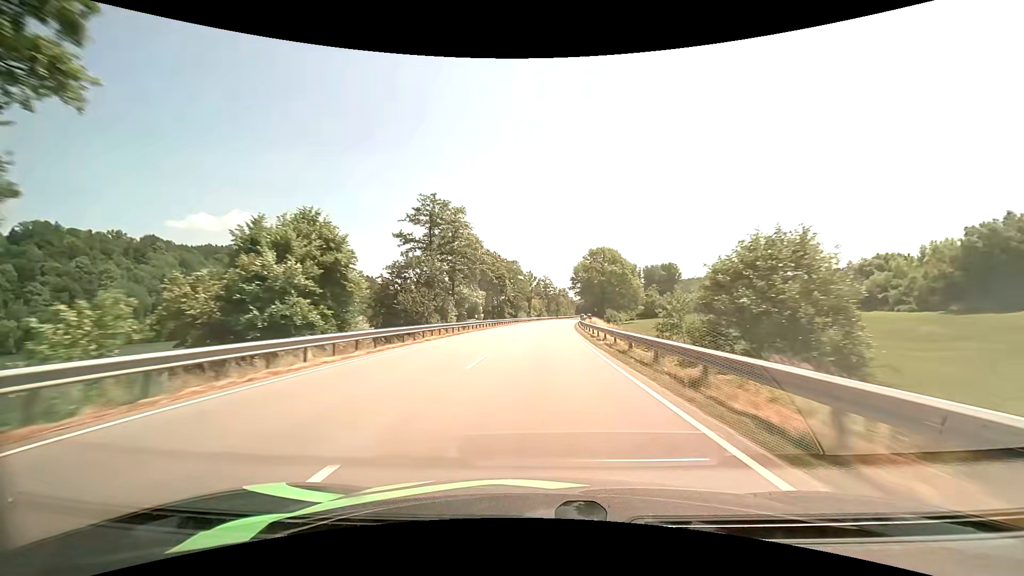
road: primary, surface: asphalt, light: Day
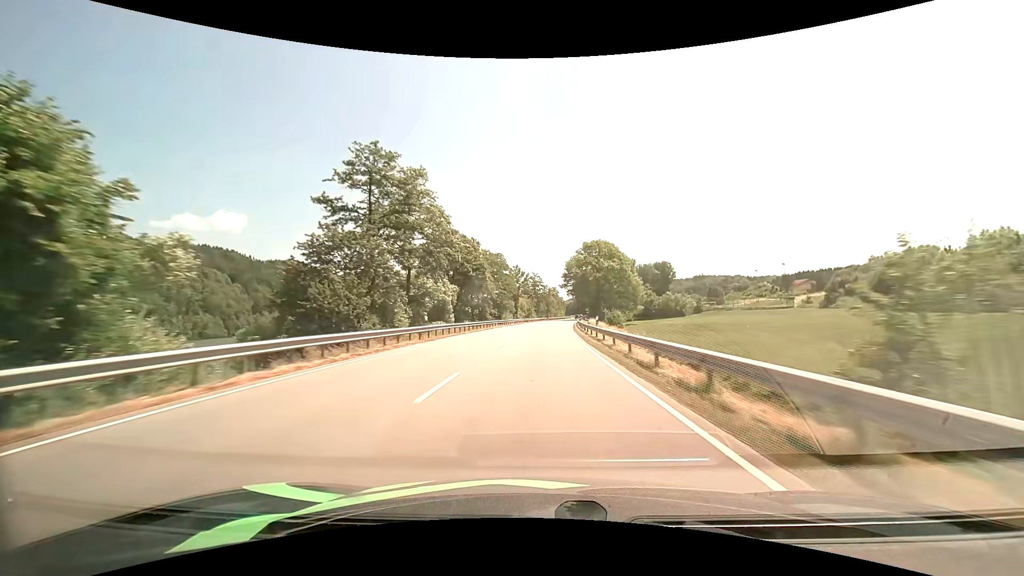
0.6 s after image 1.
(+0.2, +16.5) m; +1°
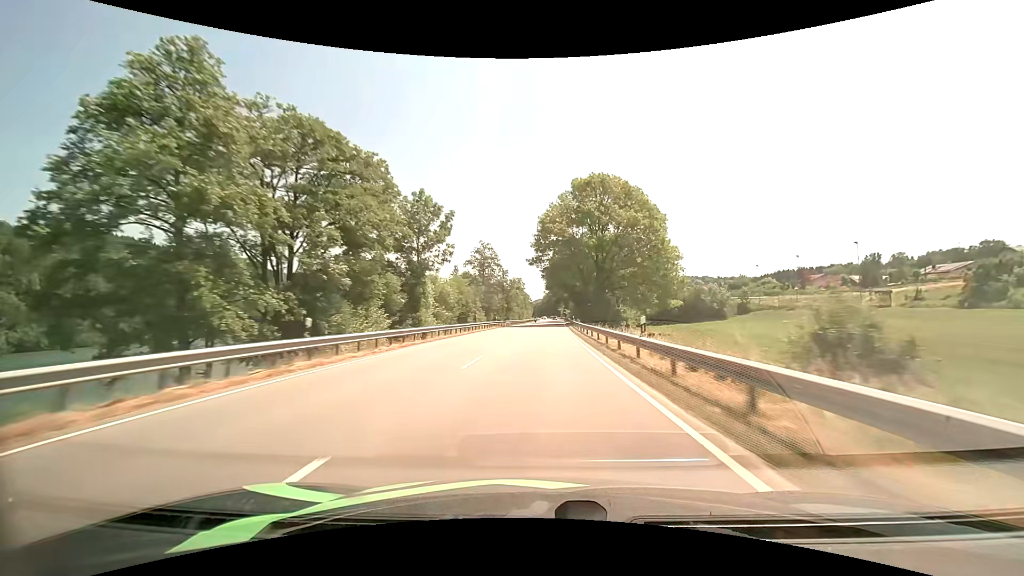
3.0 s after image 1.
(+2.6, +66.5) m; +4°
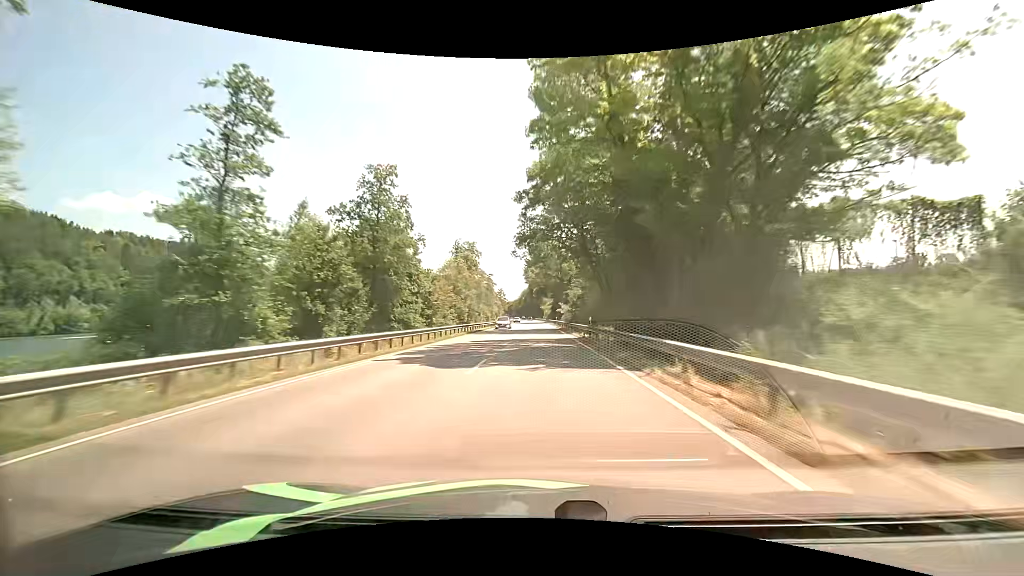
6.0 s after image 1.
(+2.3, +84.2) m; +3°
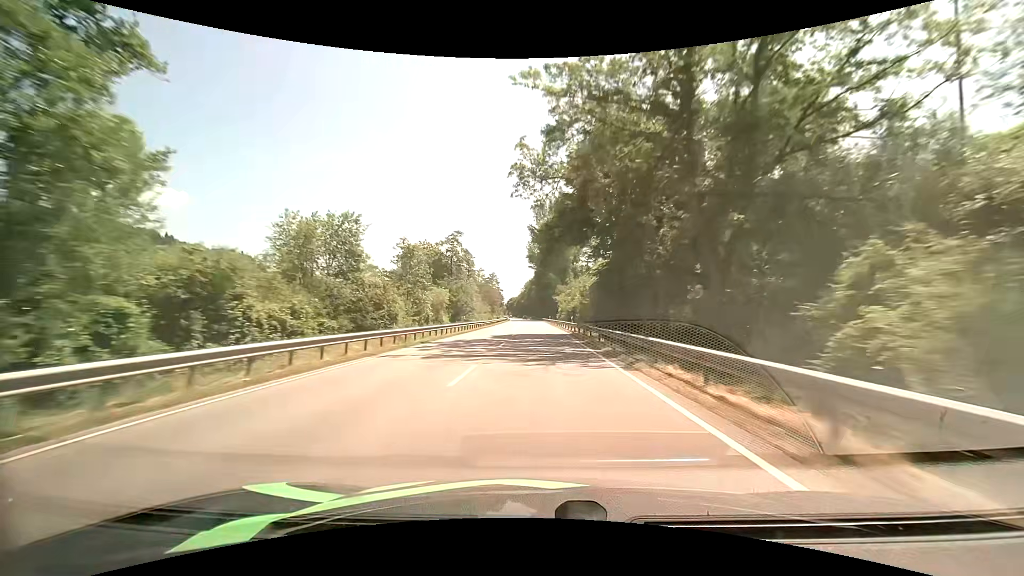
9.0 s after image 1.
(-1.0, +85.8) m; -1°
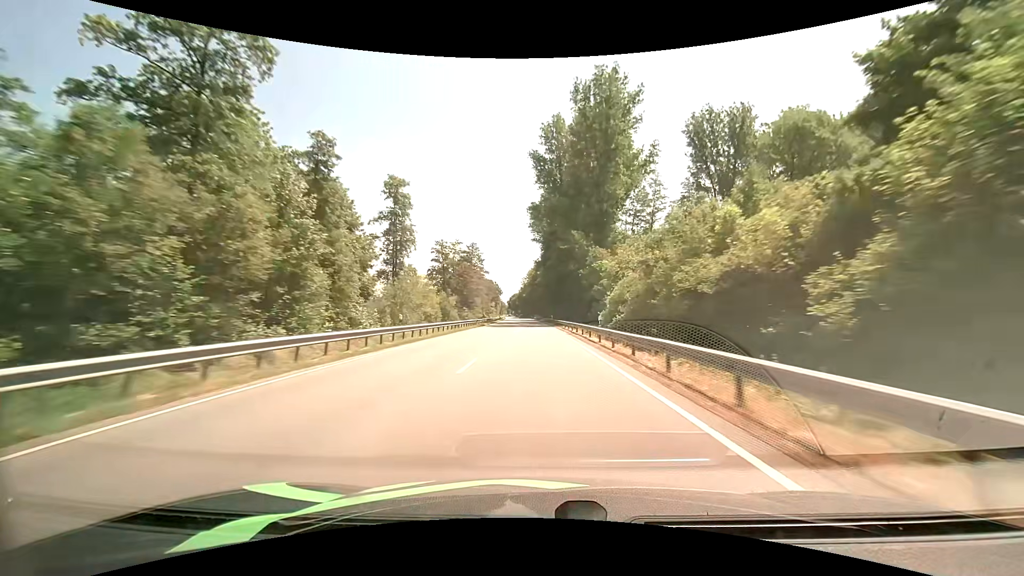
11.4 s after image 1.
(-0.6, +69.9) m; -1°
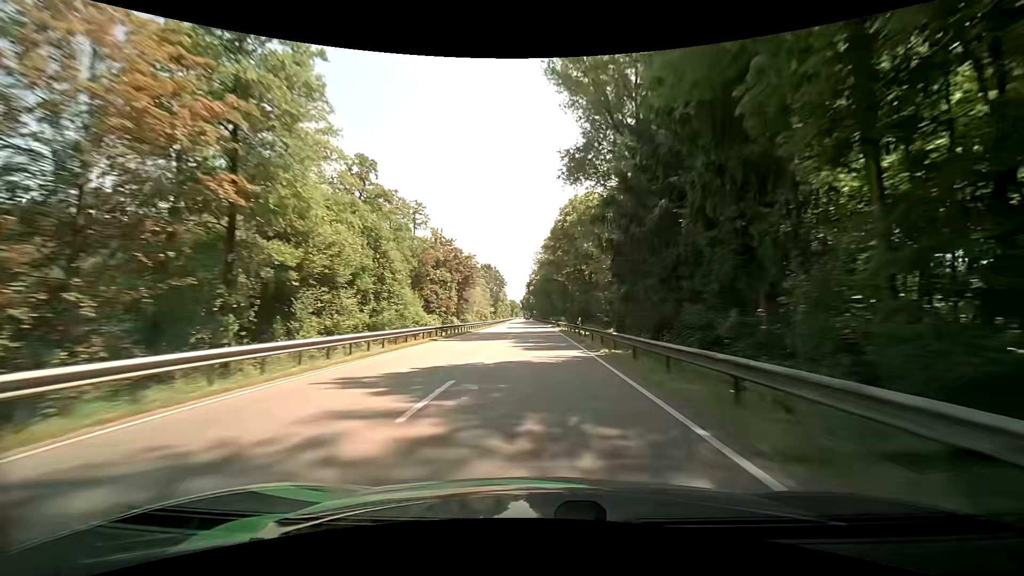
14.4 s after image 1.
(-1.6, +88.2) m; -2°
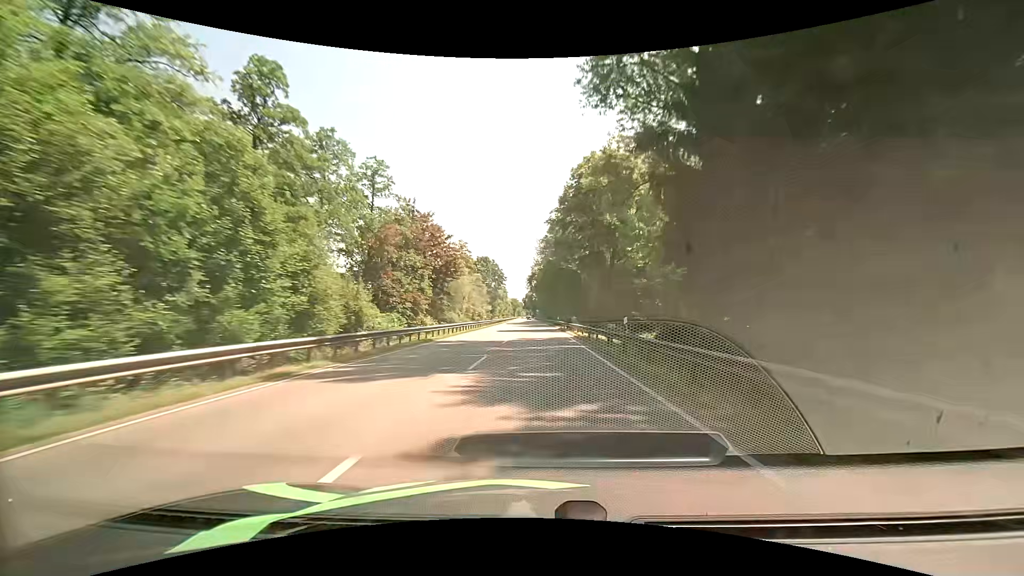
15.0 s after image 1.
(0.0, +17.7) m; 0°
(0, +10) (0, +20) (0, +30) (0, +40) (0, +50) (-1, +60) (-1, +70) (-1, +80) (-1, +90) (-2, +100) m
